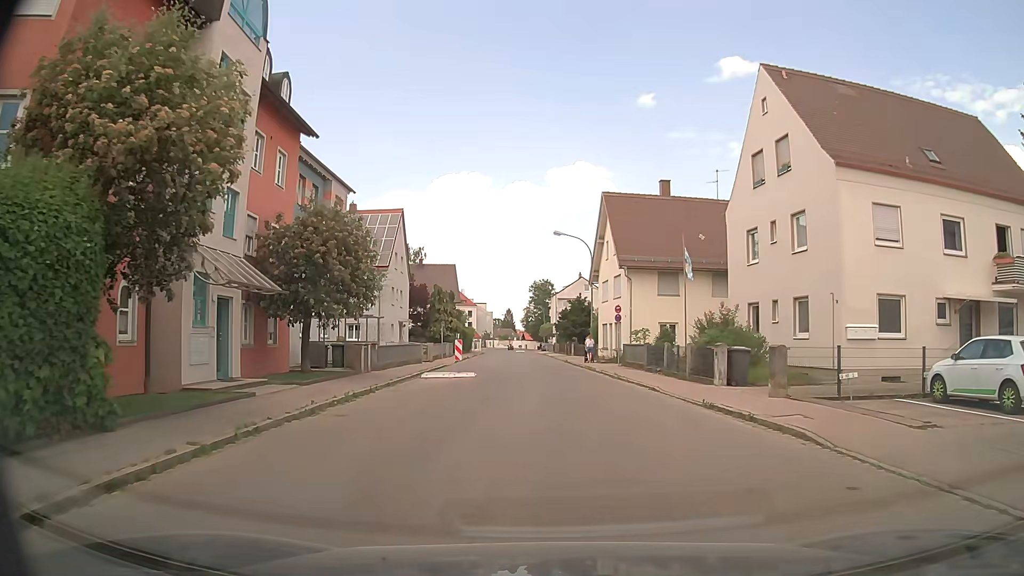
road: unclassified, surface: asphalt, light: Day
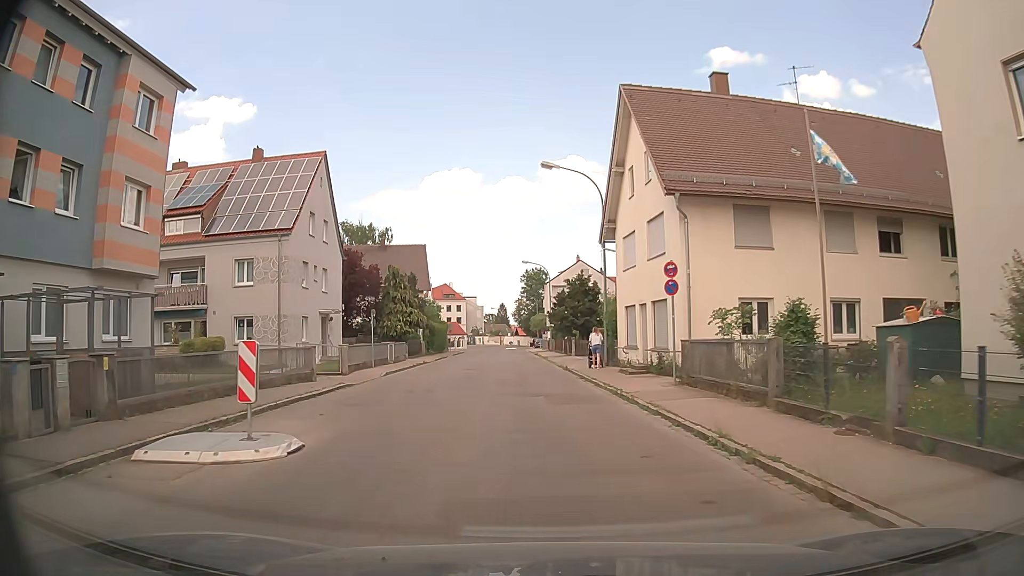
(+0.5, +17.5) m; +1°
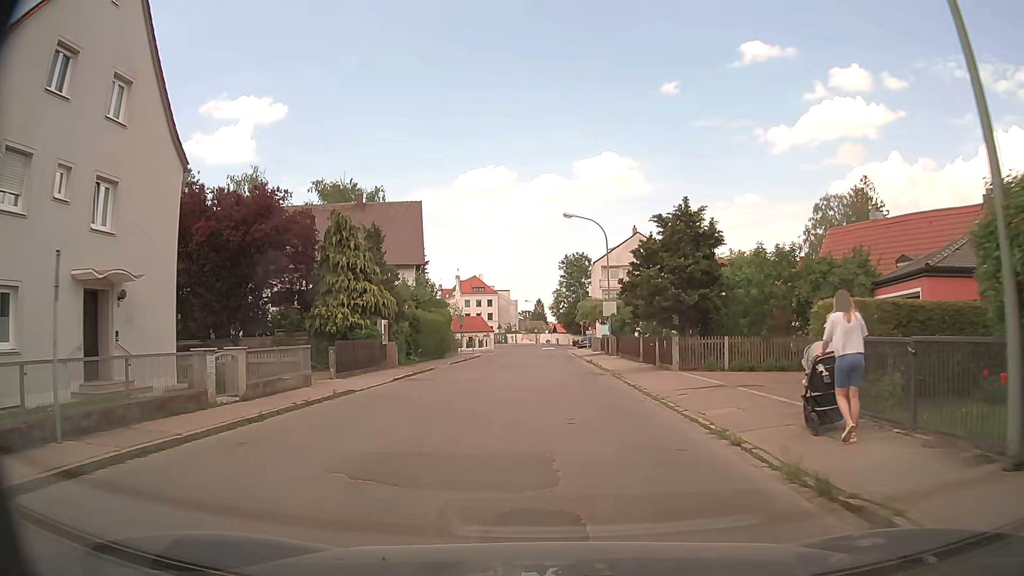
(-1.2, +24.1) m; -4°
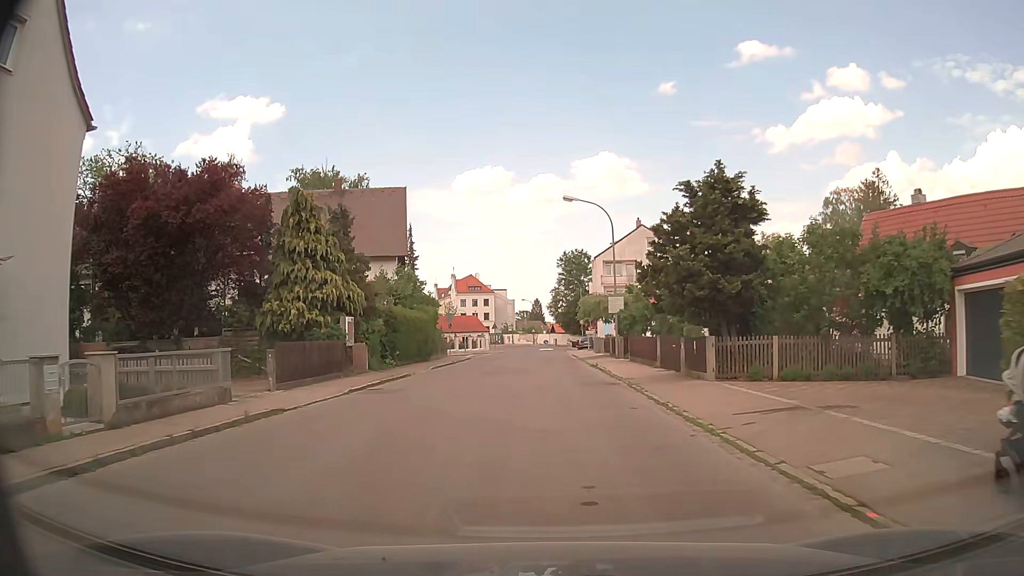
(0.0, +5.1) m; +1°
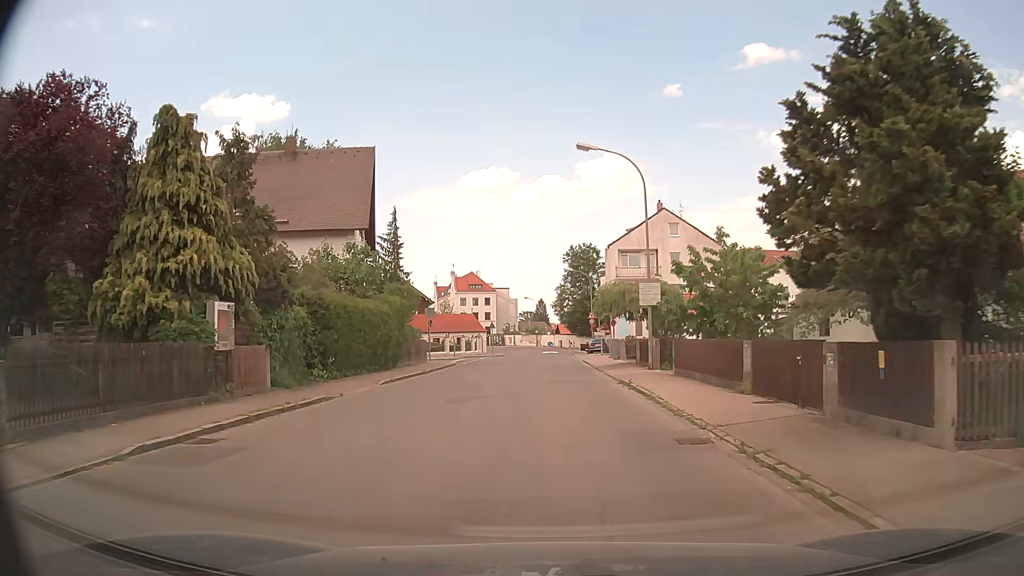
(-0.1, +10.5) m; -1°
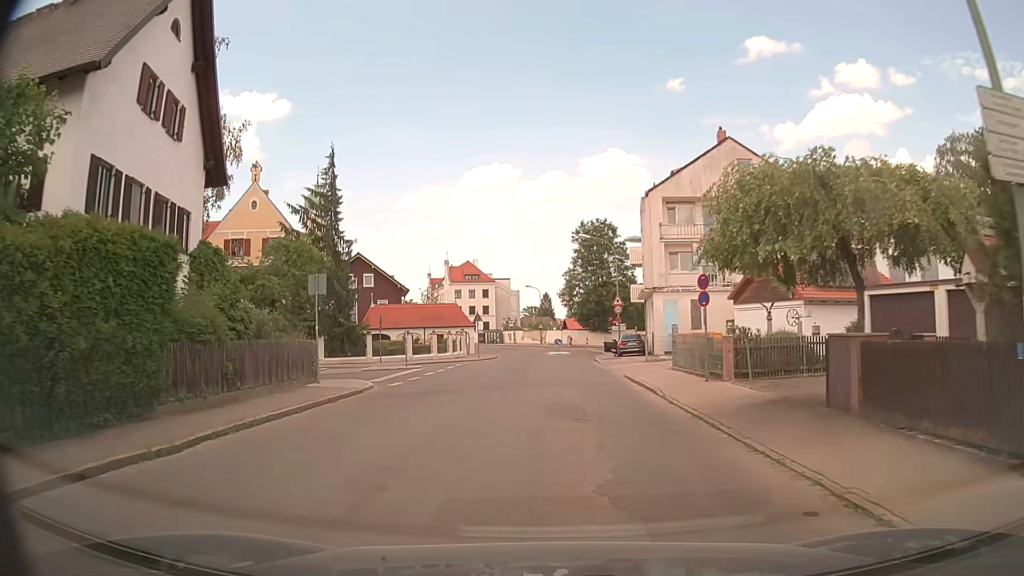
(-0.1, +21.0) m; -1°
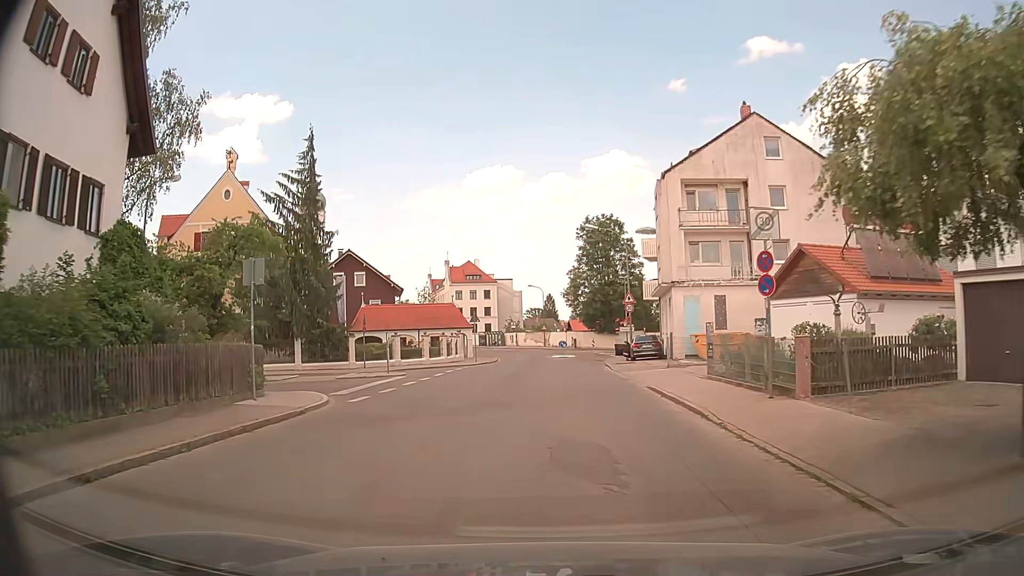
(0.0, +4.8) m; 0°
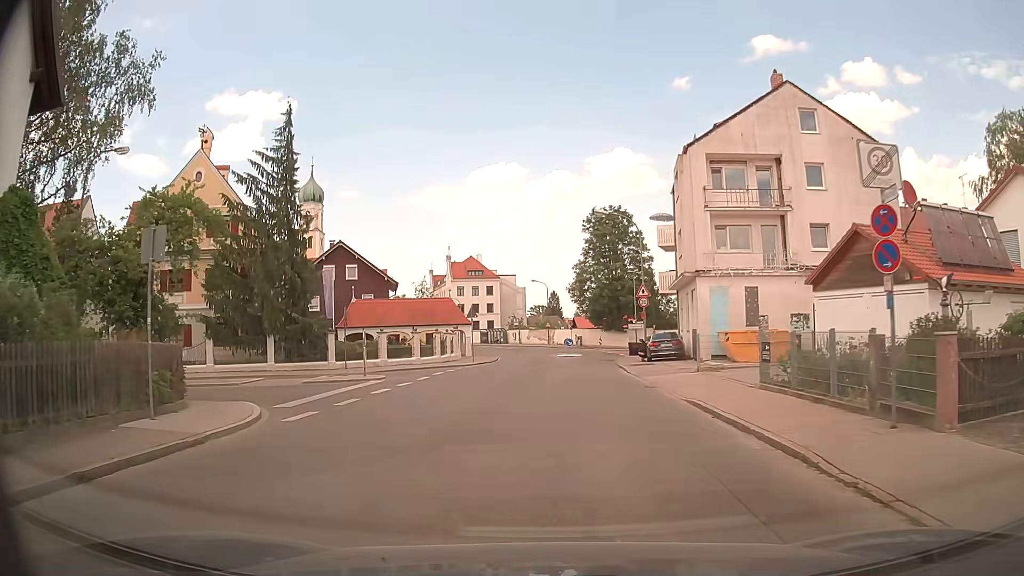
(0.0, +4.6) m; 0°
(0, +10) (0, +20) (+1, +30) (+1, +40) (+3, +50) (+6, +59) (+10, +68) (+19, +73) (+29, +75) (+39, +74) m
